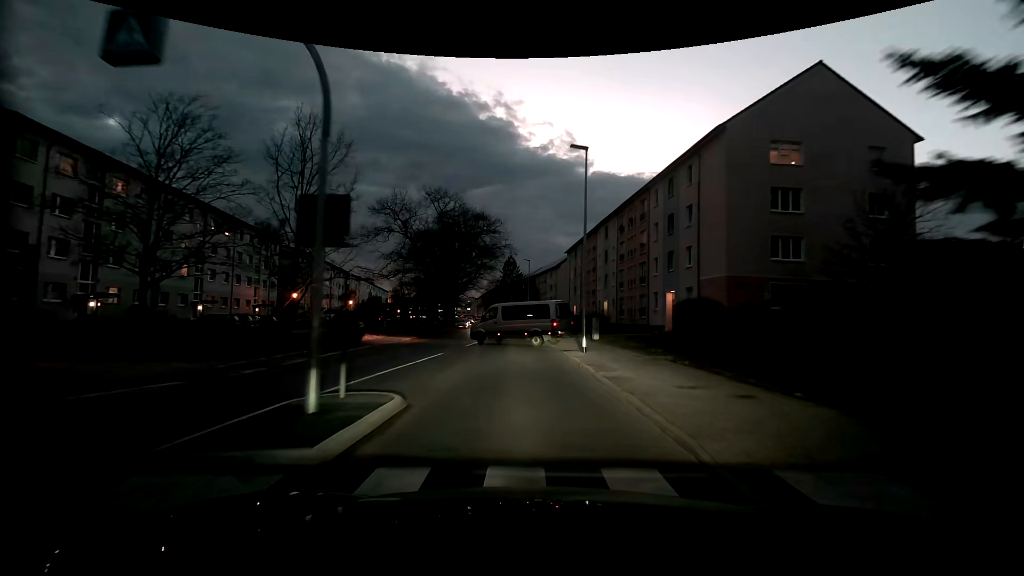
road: tertiary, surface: asphalt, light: Dusk
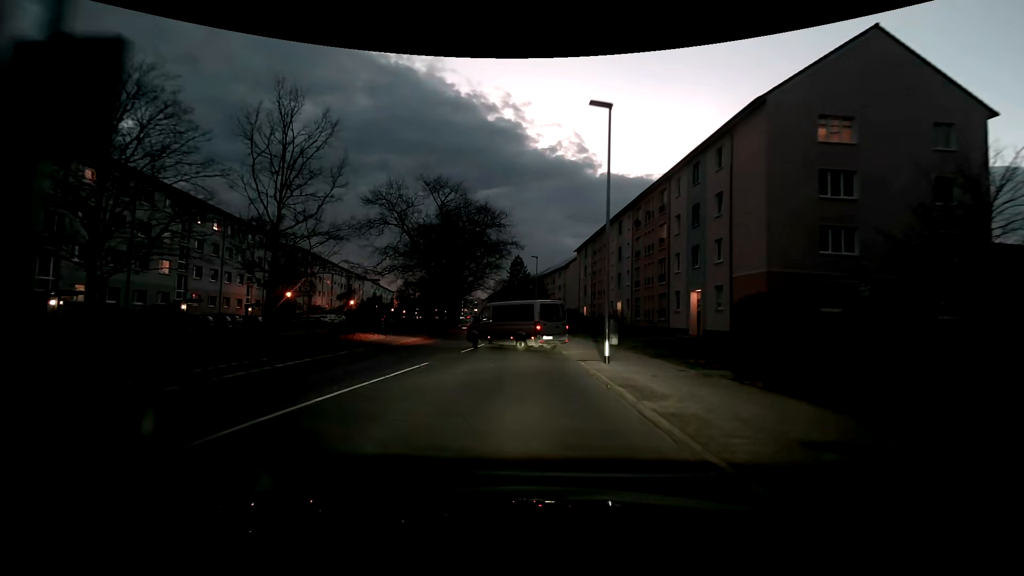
(0.0, +4.1) m; -1°
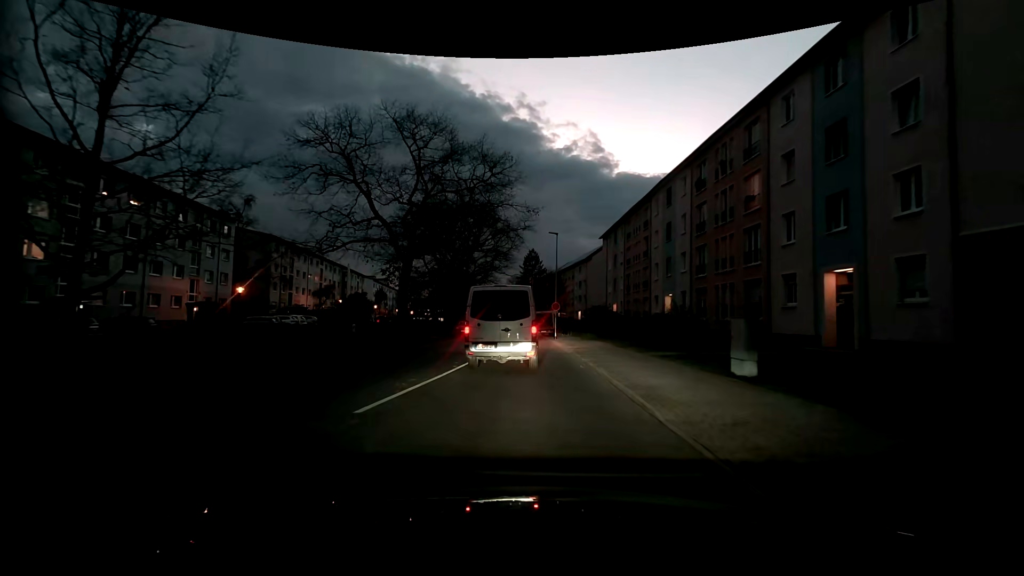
(-0.3, +14.5) m; -2°
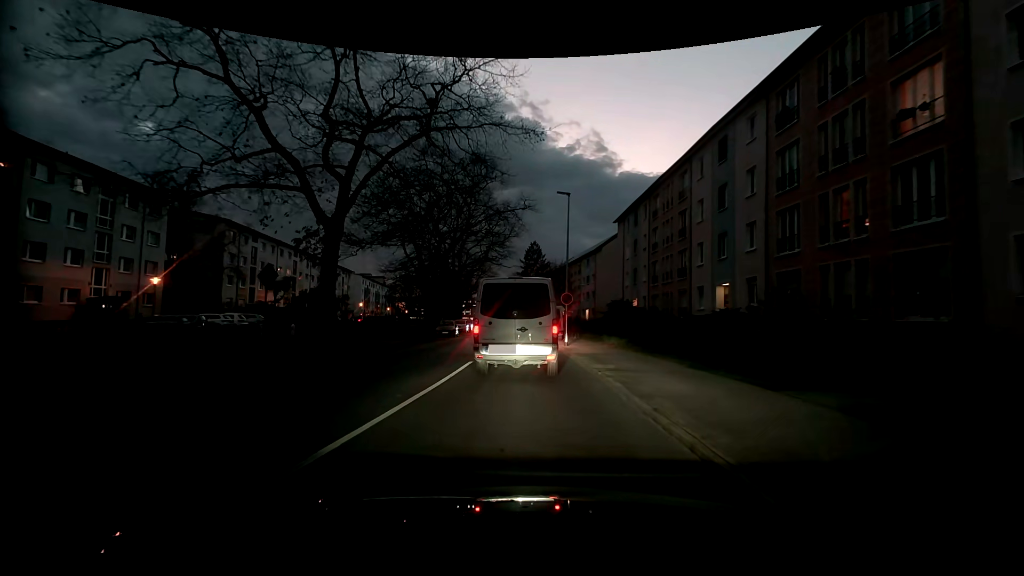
(+0.1, +11.6) m; 0°
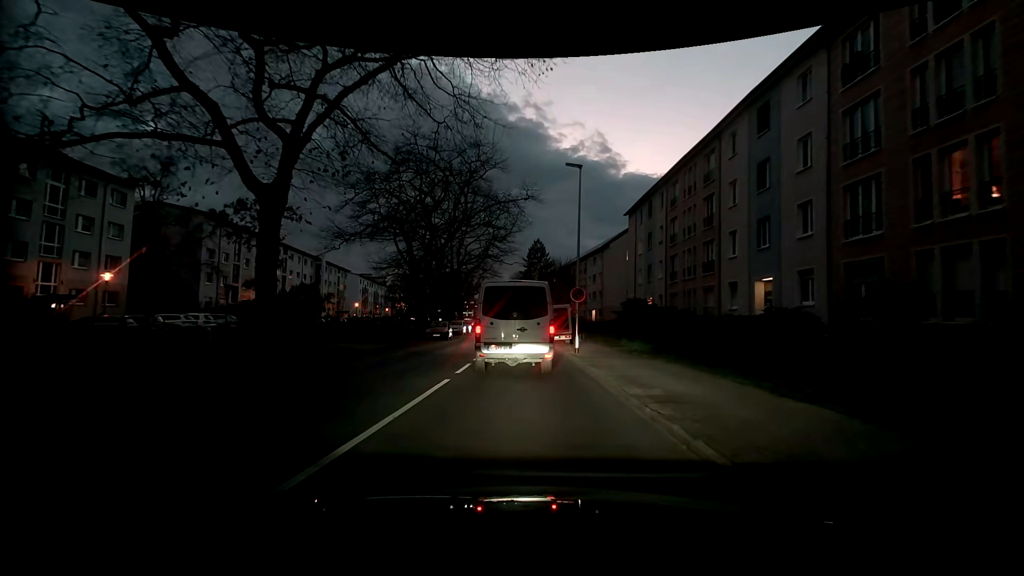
(0.0, +5.0) m; 0°
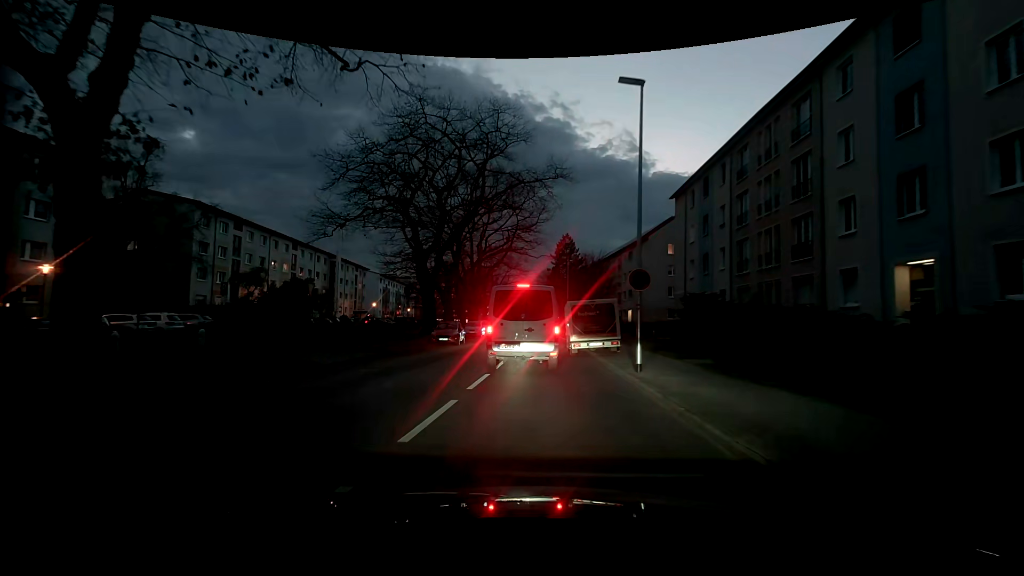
(-0.1, +7.7) m; -2°
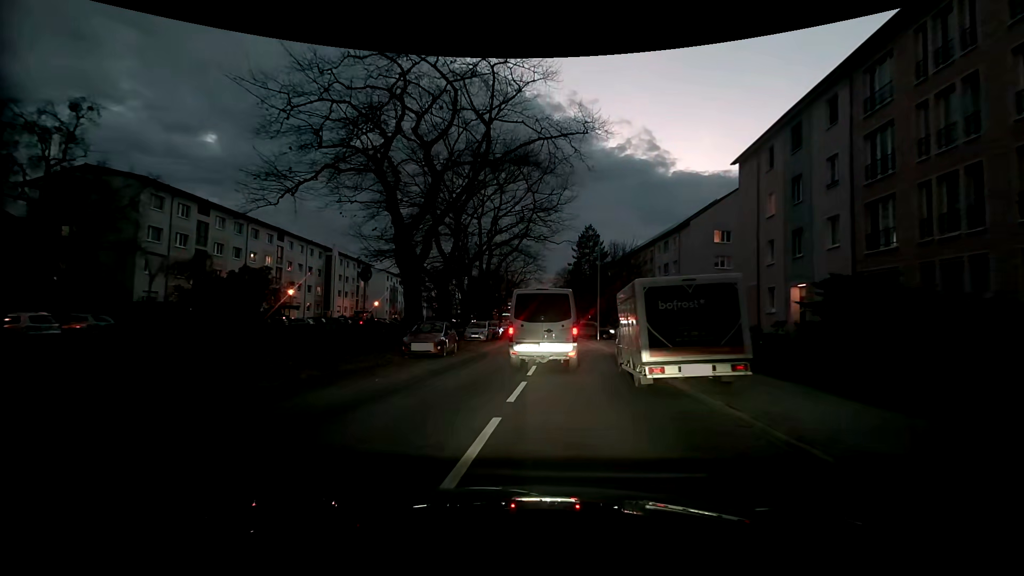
(-0.4, +10.6) m; -2°
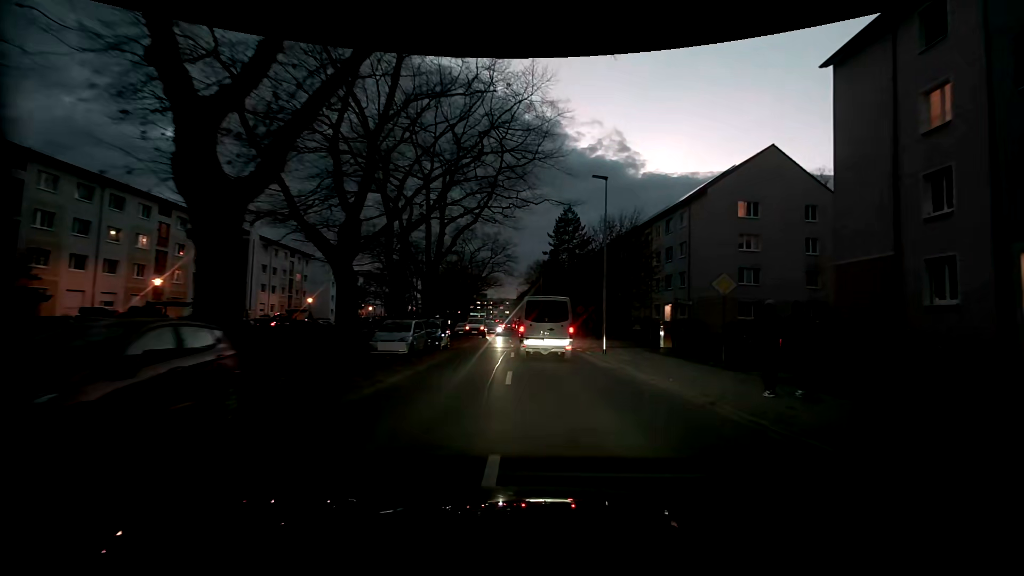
(-0.1, +15.7) m; +1°
(+1, +10) (+1, +20) (+1, +30) (+1, +40) (0, +50) (-1, +60) (-1, +70) (-2, +80) (-3, +90) (-4, +100) m
